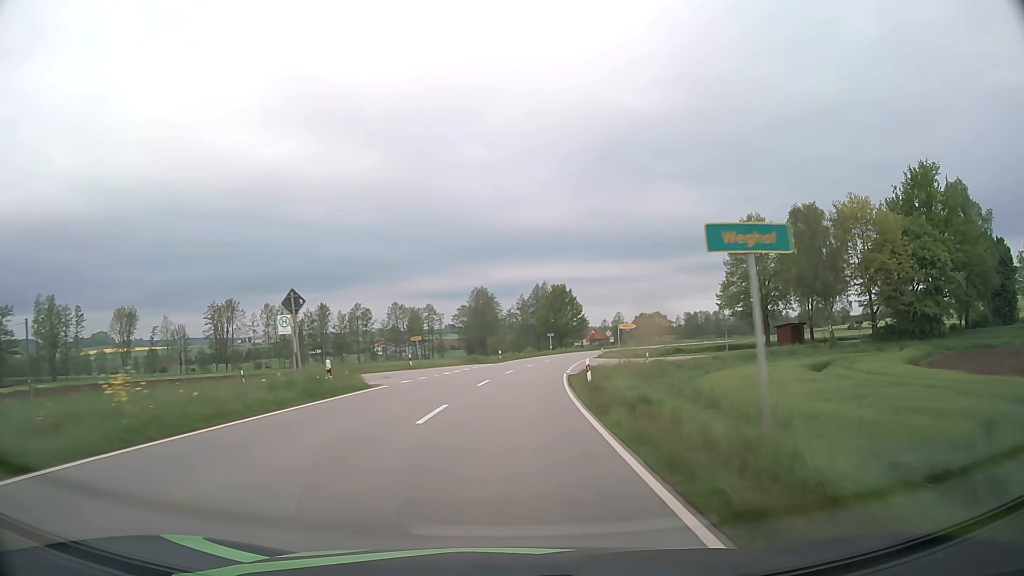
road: secondary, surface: asphalt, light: Day
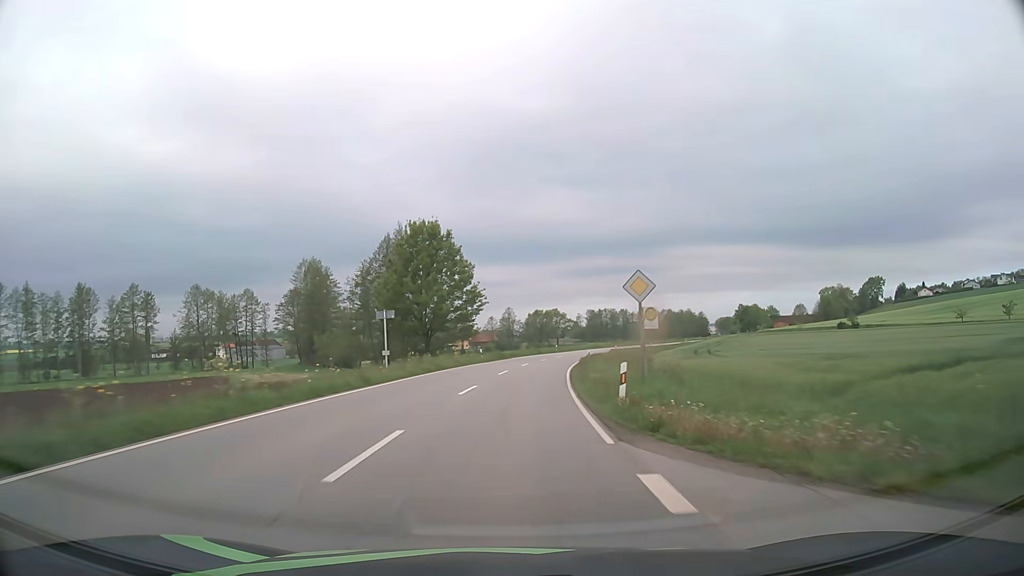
(+6.0, +65.1) m; +10°
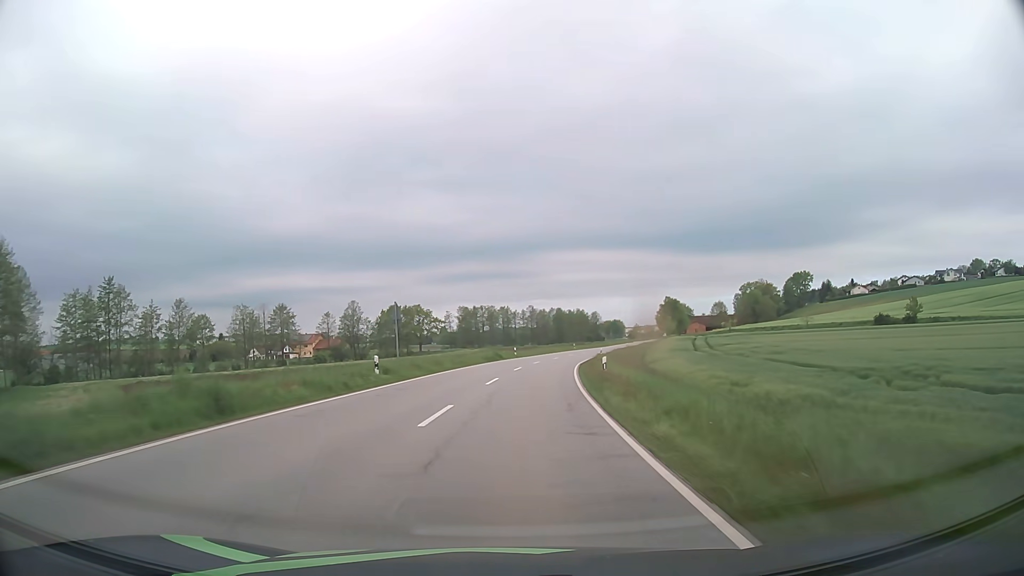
(+6.6, +67.0) m; +11°
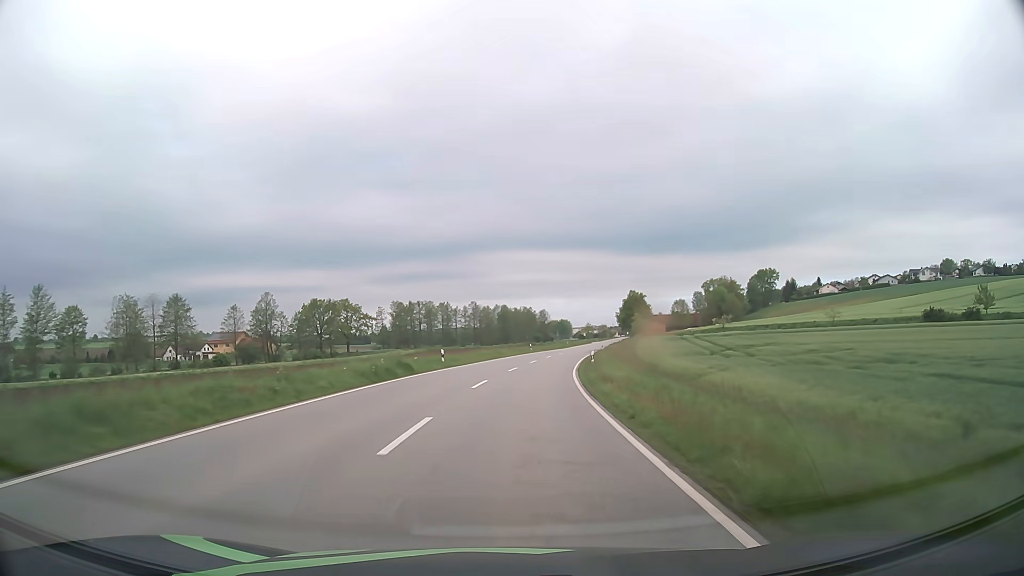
(+1.1, +27.0) m; +5°
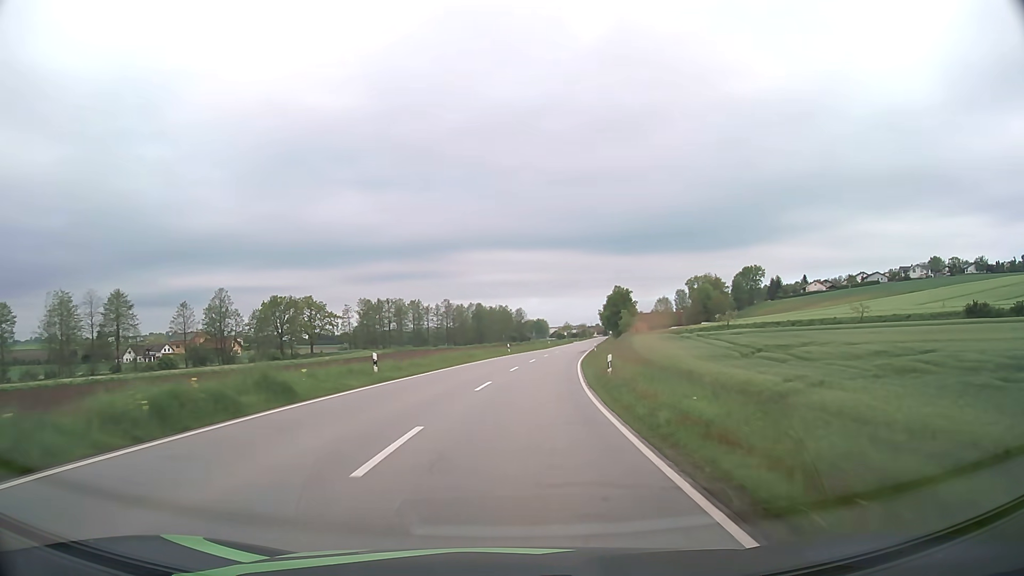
(+0.2, +13.2) m; +2°
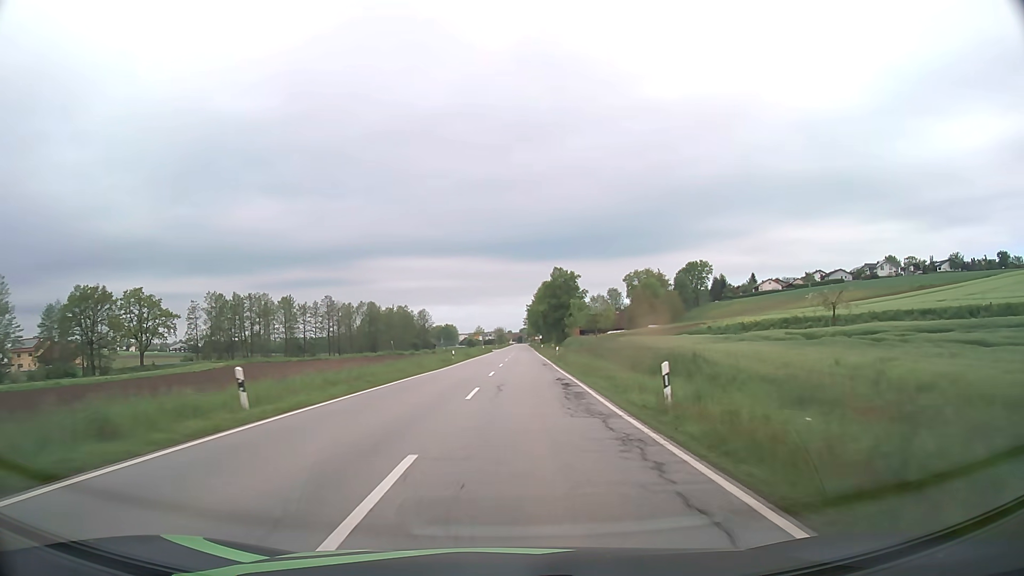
(+3.5, +50.3) m; +8°
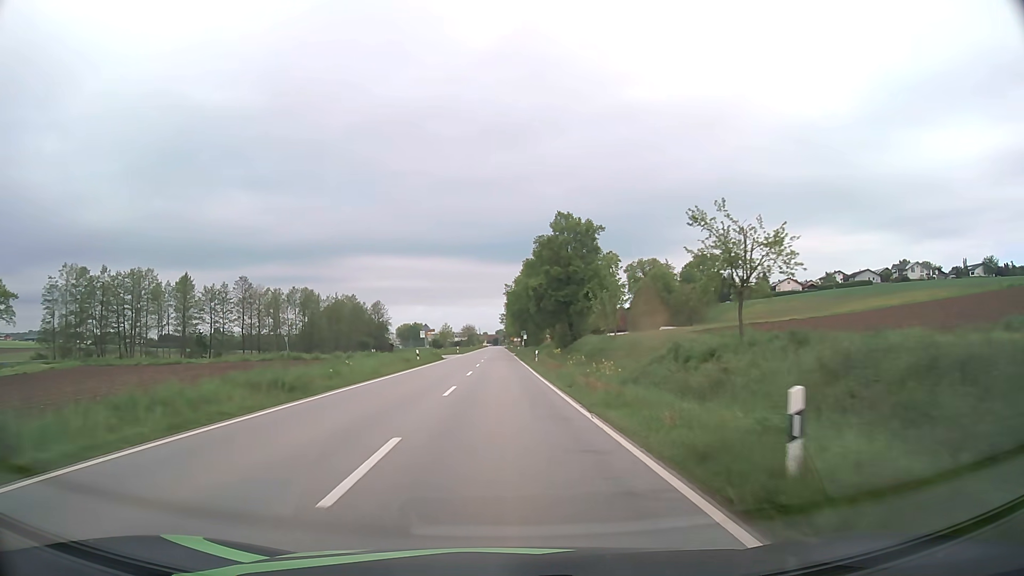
(+1.1, +46.7) m; +2°
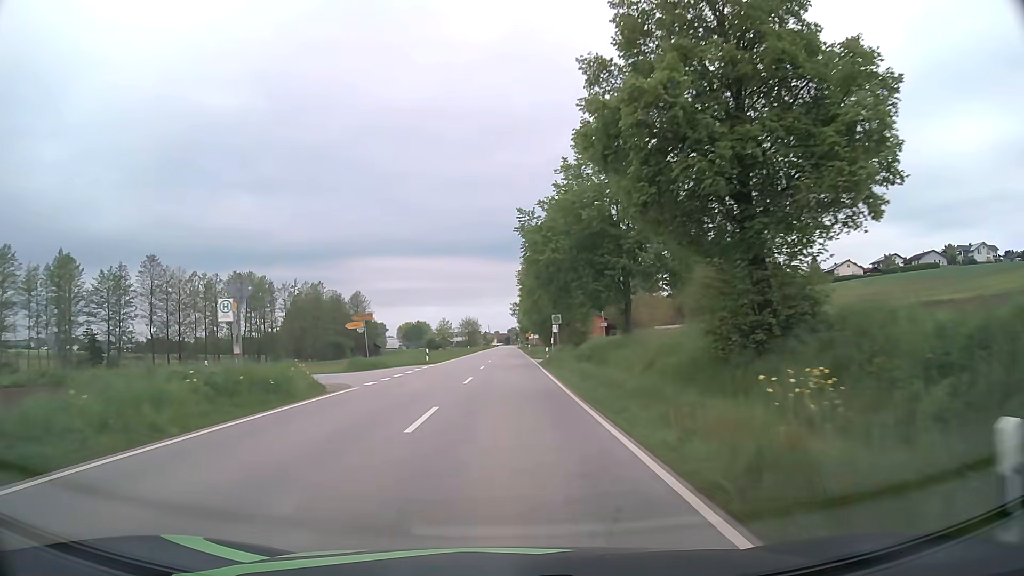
(-0.3, +43.1) m; -1°
(0, +10) (0, +20) (0, +30) (0, +40) (0, +50) (0, +60) (0, +70) (0, +80) (0, +90) (0, +100) m
